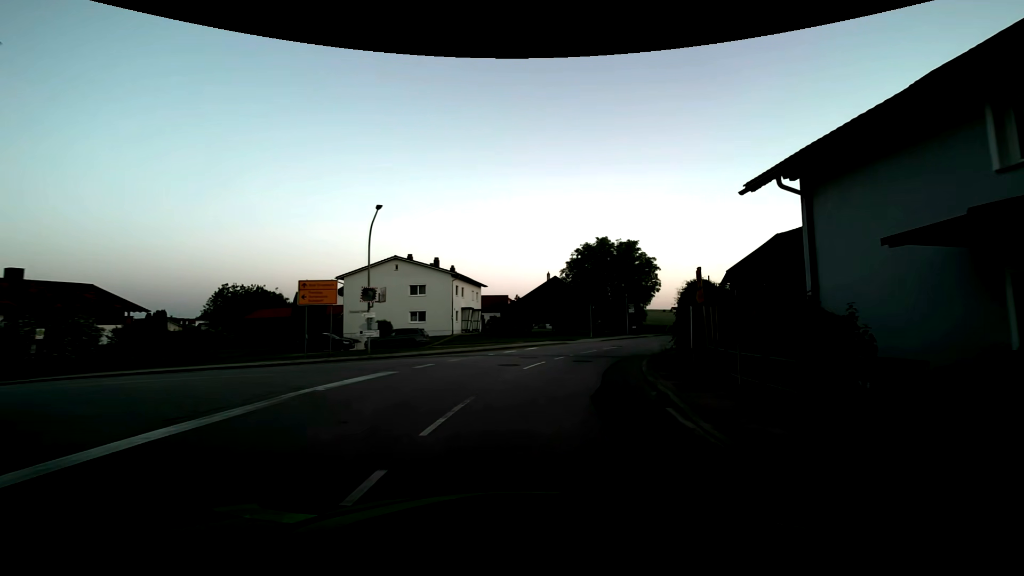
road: secondary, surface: asphalt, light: Dusk
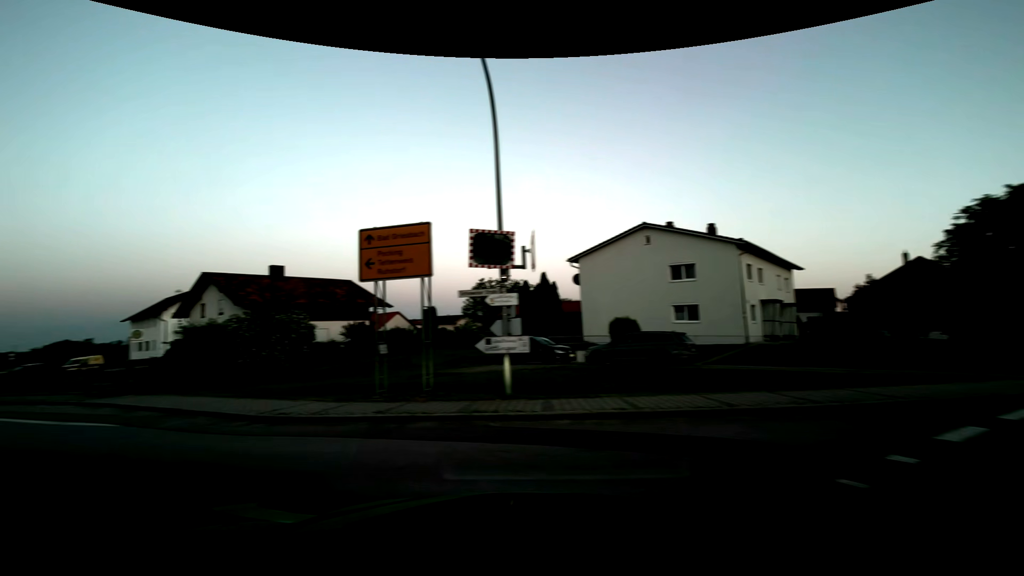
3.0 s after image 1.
(-0.8, +16.6) m; -33°
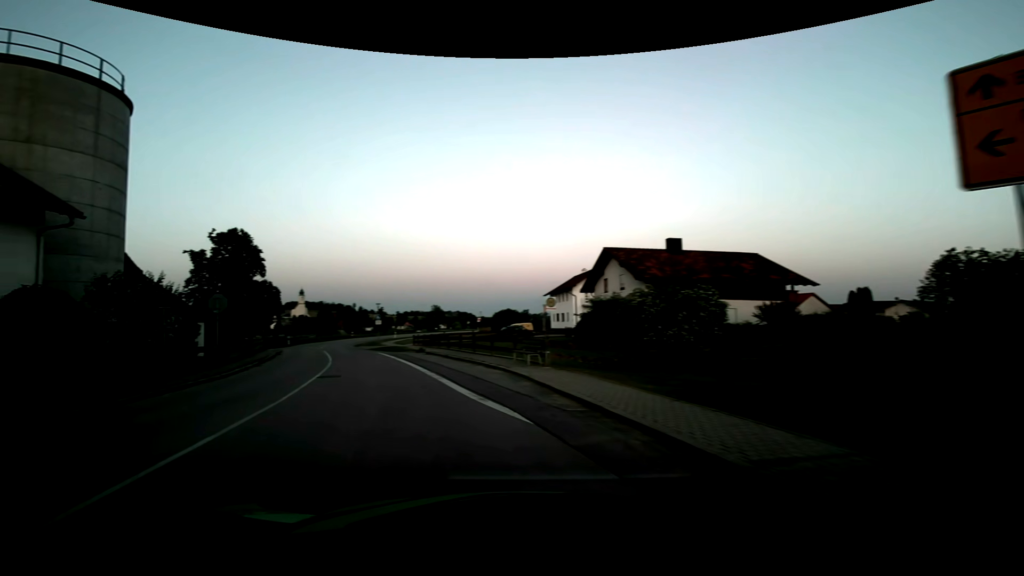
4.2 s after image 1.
(-2.3, +5.6) m; -42°
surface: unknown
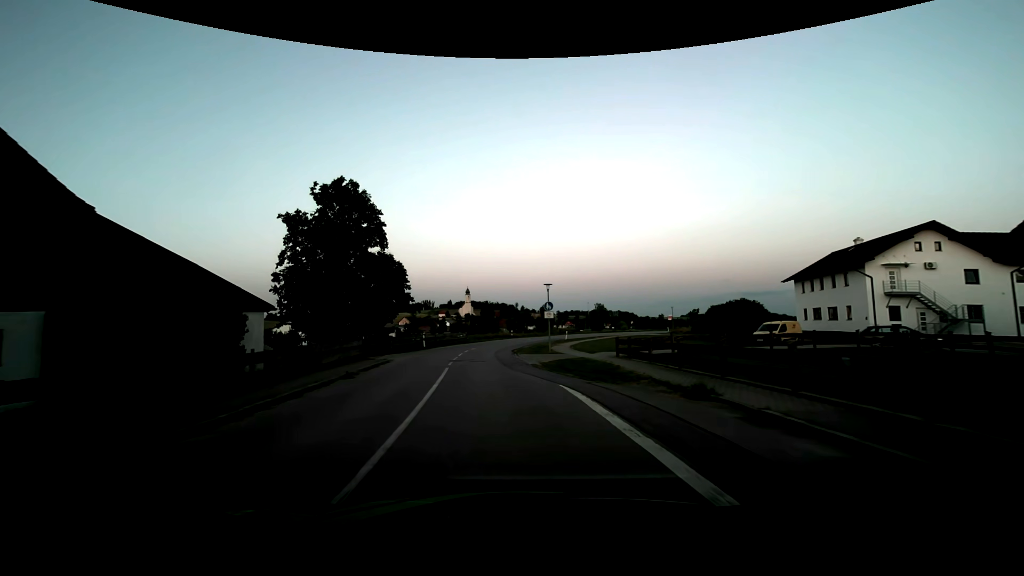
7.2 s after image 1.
(-6.2, +21.9) m; -18°
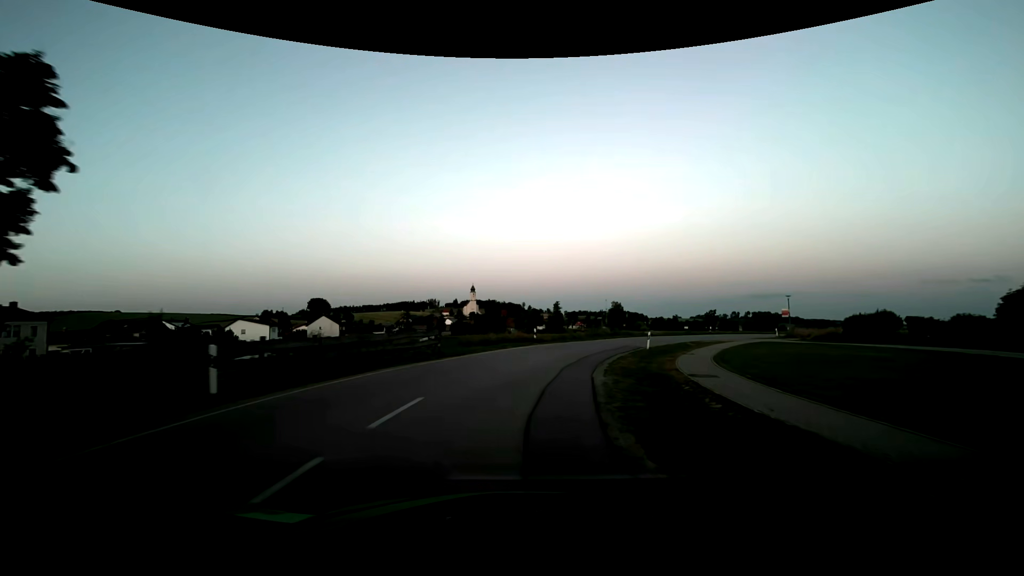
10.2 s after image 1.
(-1.5, +31.8) m; -1°
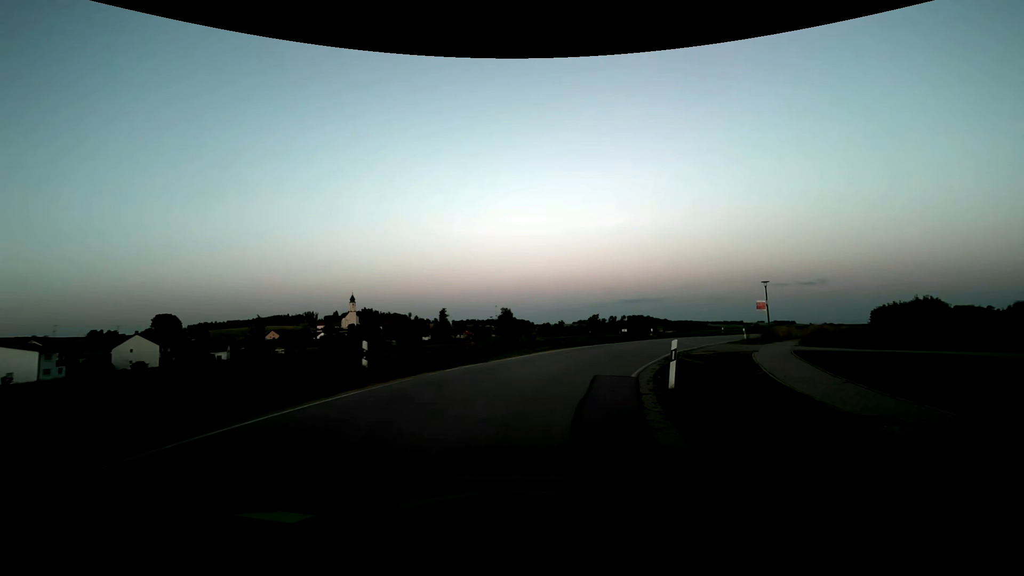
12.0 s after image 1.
(+1.7, +20.3) m; +12°
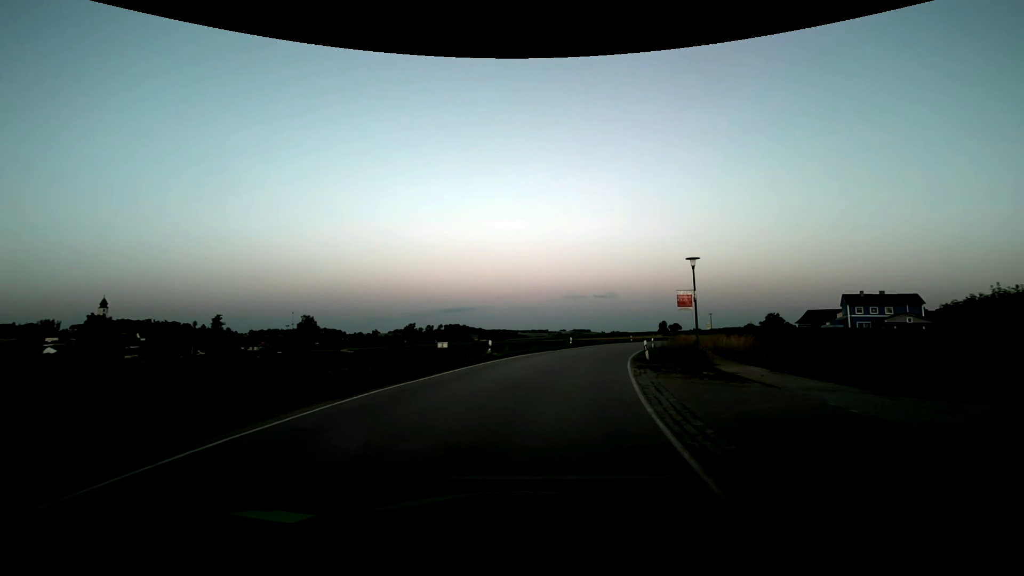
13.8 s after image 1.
(+3.6, +20.2) m; +20°
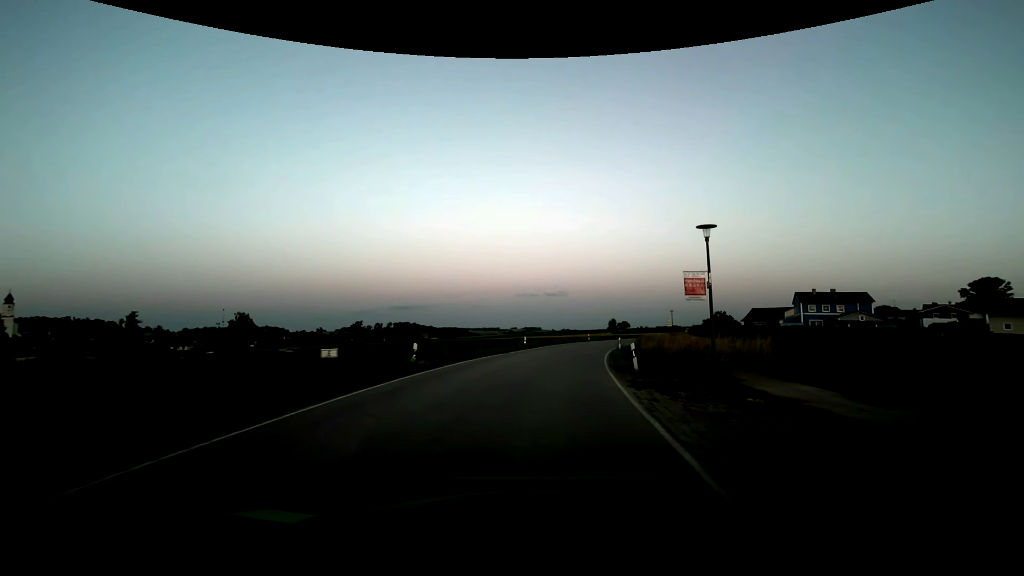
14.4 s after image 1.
(+0.4, +7.0) m; +6°
(0, +10) (+2, +20) (+3, +30) (+5, +40) (+8, +49) (+11, +59) (+15, +68) (+19, +77) (+23, +86) (+27, +95) m
